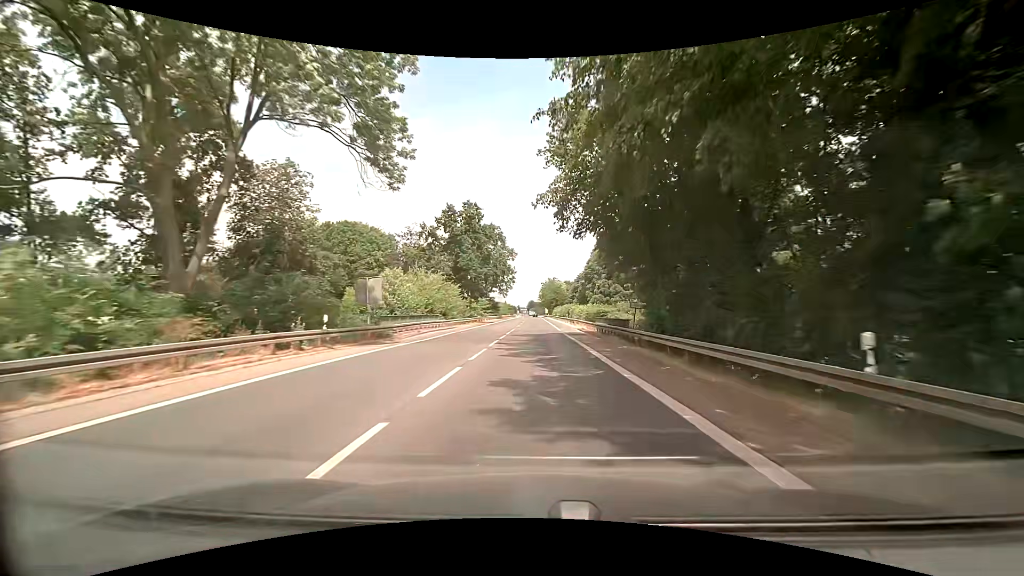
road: primary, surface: asphalt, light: Day
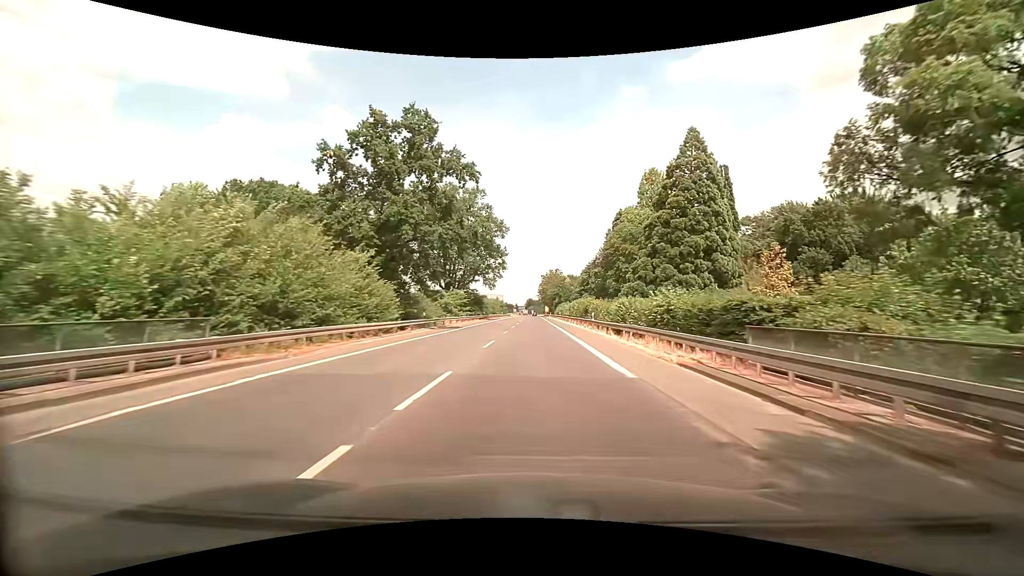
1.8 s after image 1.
(+0.1, +32.3) m; 0°
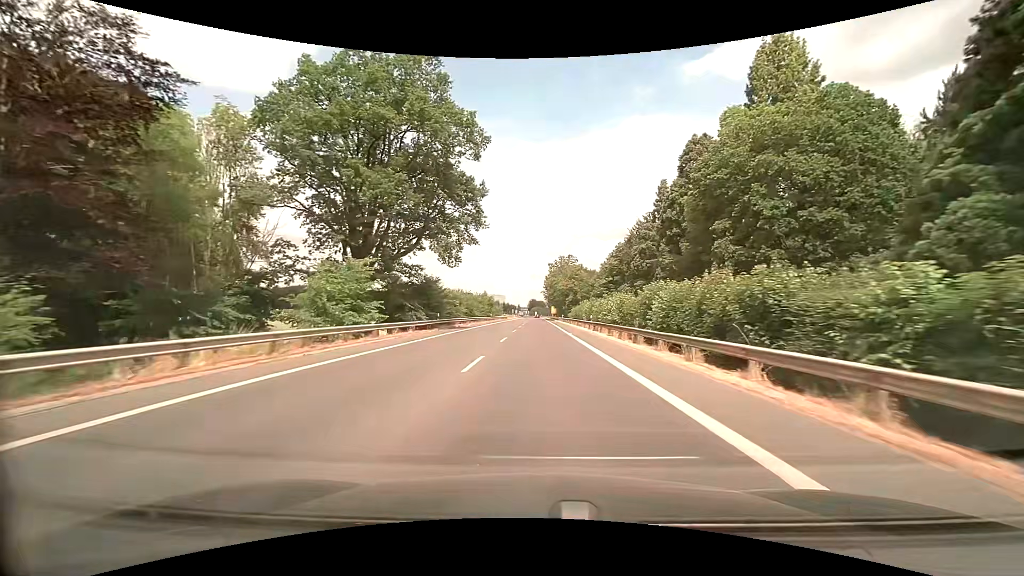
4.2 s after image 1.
(-0.1, +43.0) m; -1°
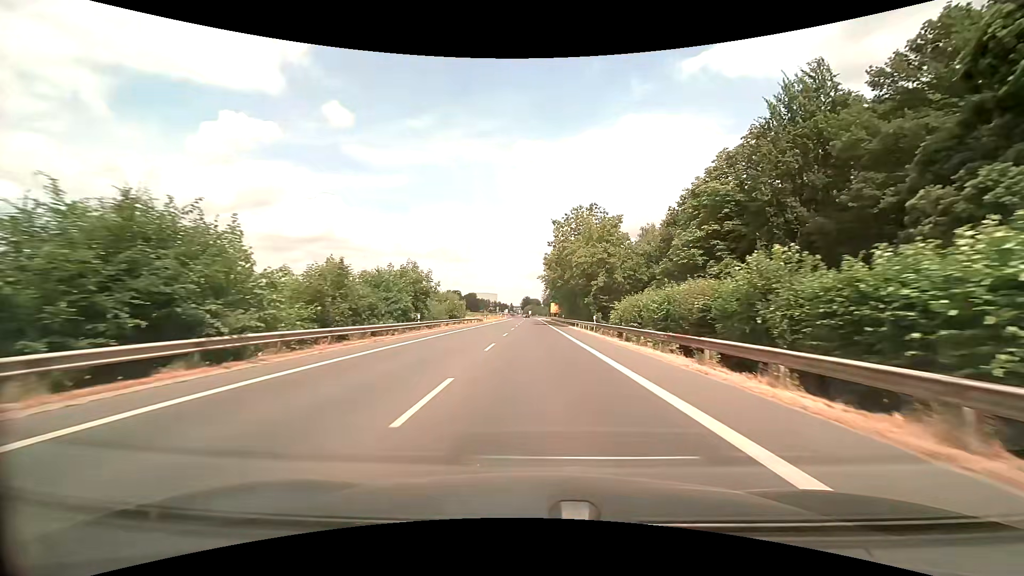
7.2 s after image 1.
(+0.5, +53.7) m; +1°
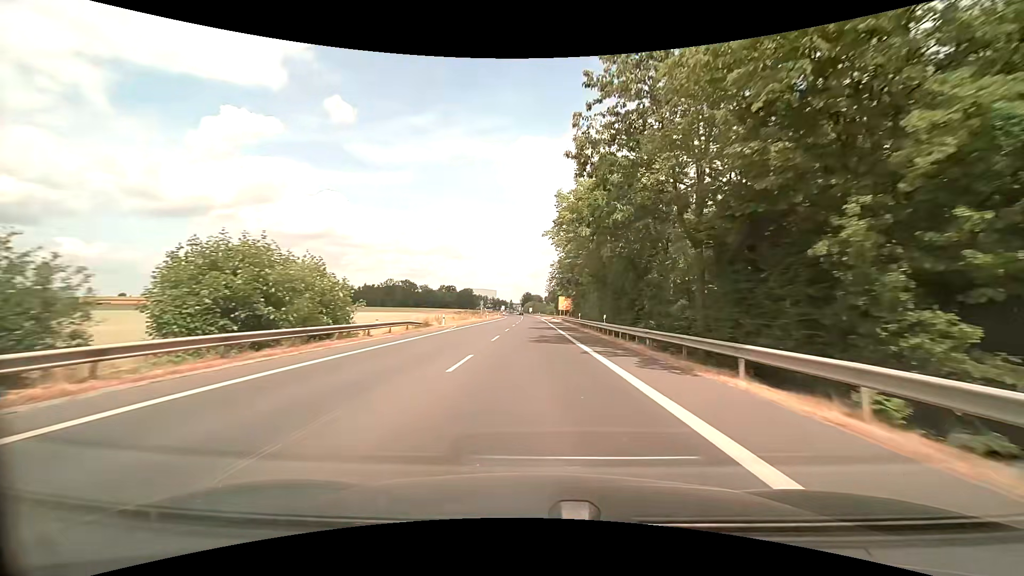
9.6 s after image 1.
(+0.2, +42.9) m; 0°
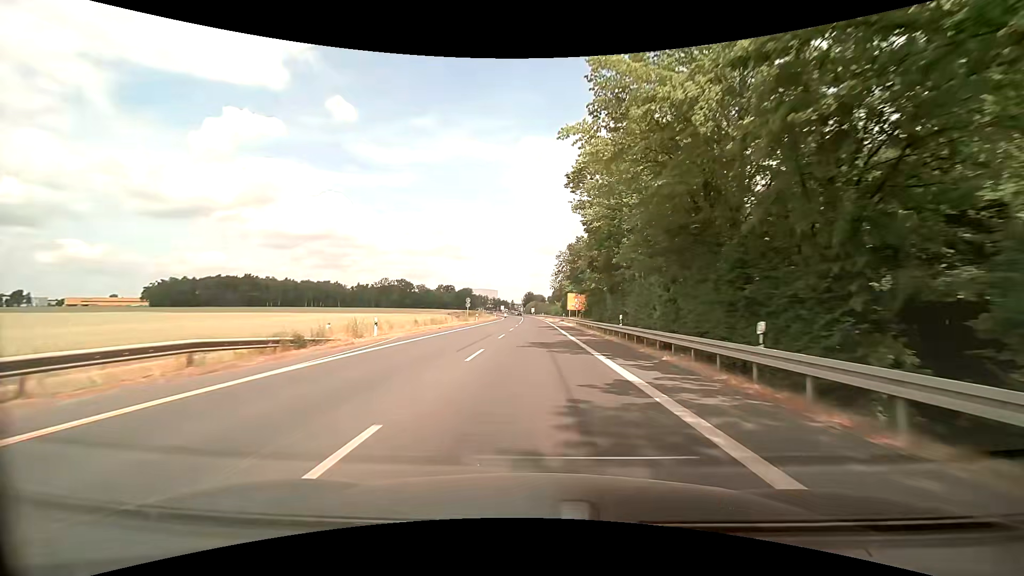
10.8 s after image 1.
(0.0, +21.5) m; 0°
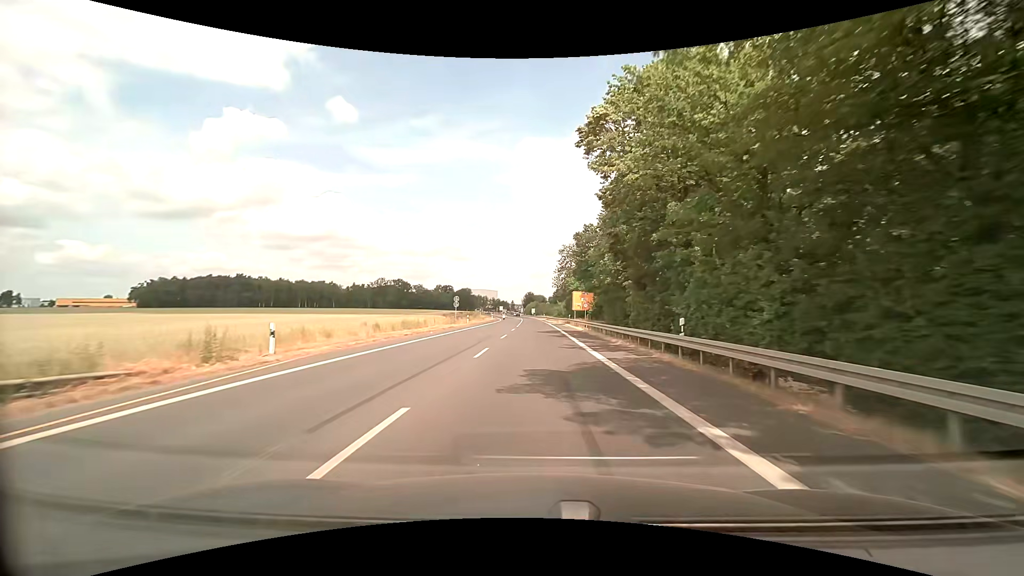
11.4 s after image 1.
(0.0, +10.7) m; 0°
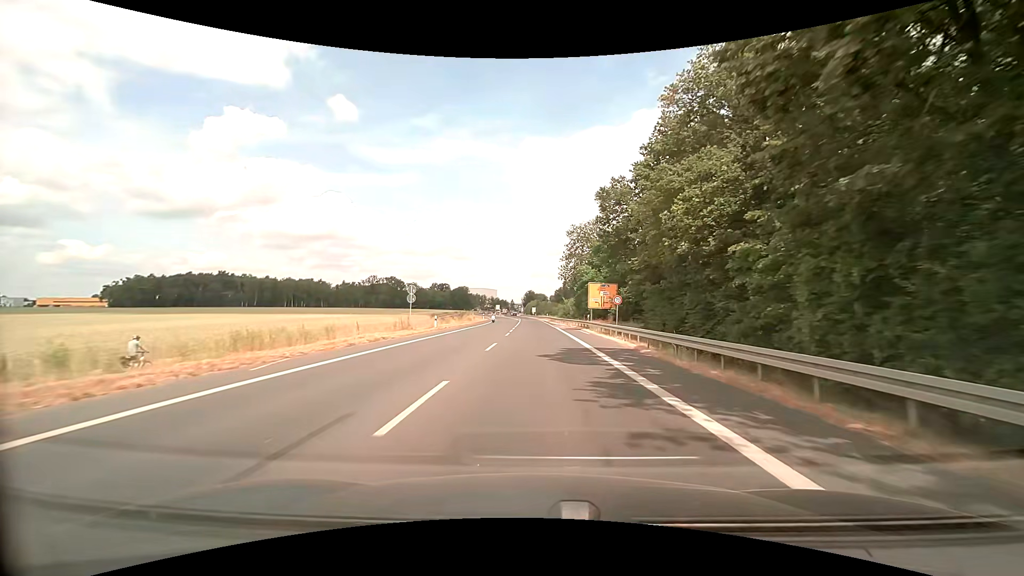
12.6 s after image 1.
(0.0, +21.5) m; 0°
(0, +10) (0, +20) (0, +30) (0, +40) (0, +50) (0, +60) (0, +70) (0, +80) (-1, +90) (-1, +100) m
